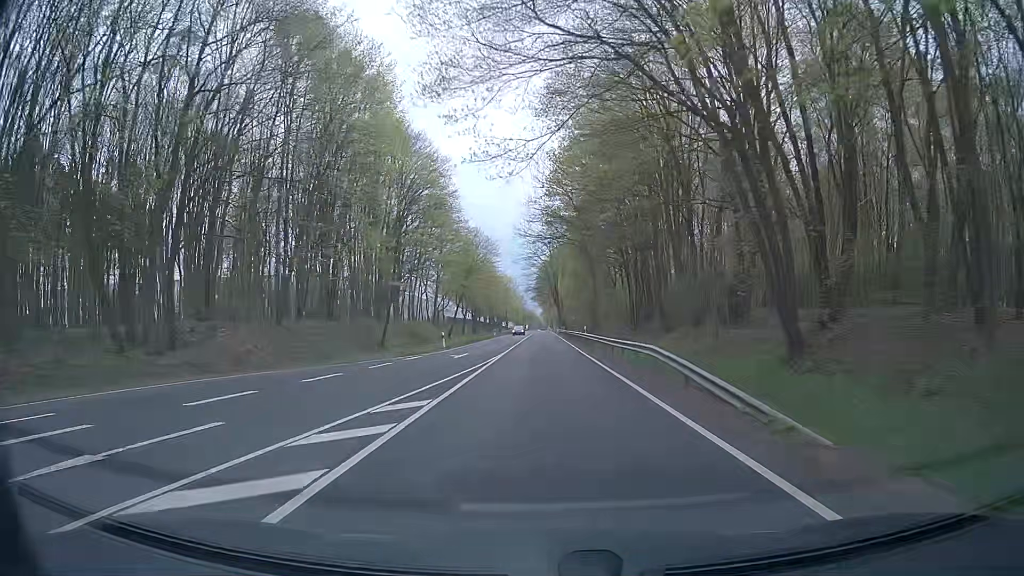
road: primary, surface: asphalt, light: Day
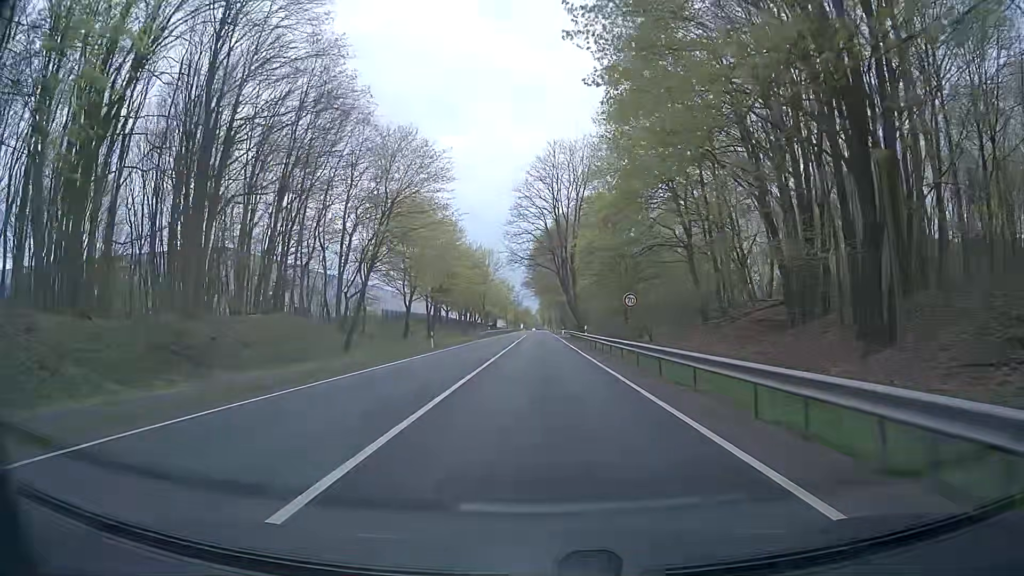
(-0.1, +53.7) m; 0°
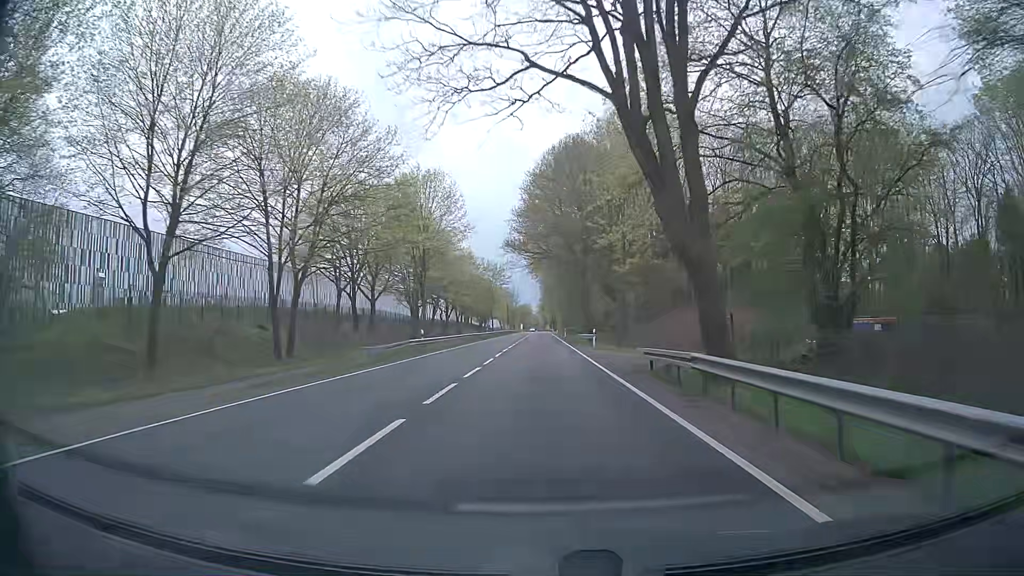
(+0.3, +53.7) m; 0°
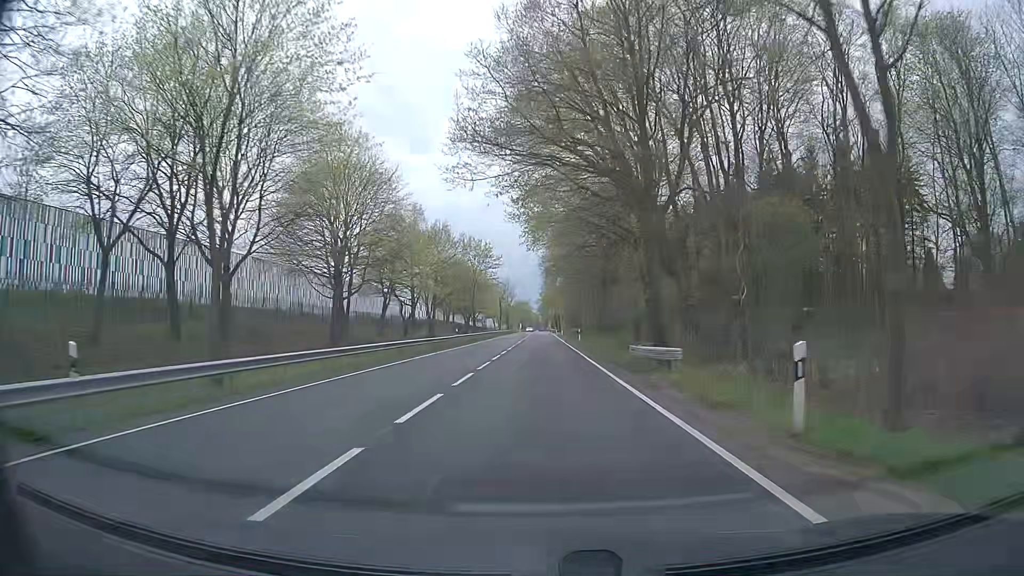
(+0.1, +32.2) m; 0°
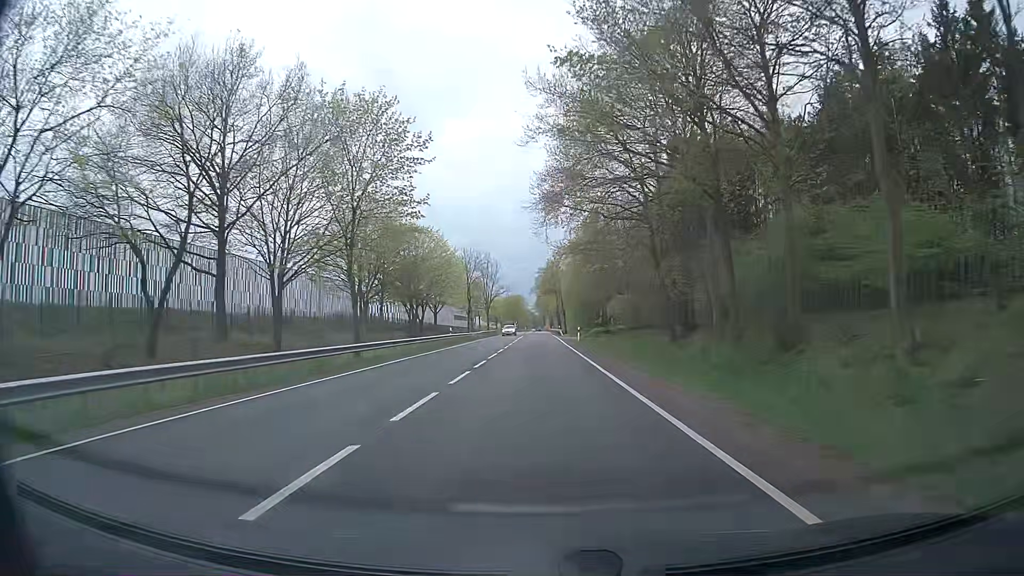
(-0.2, +53.9) m; 0°
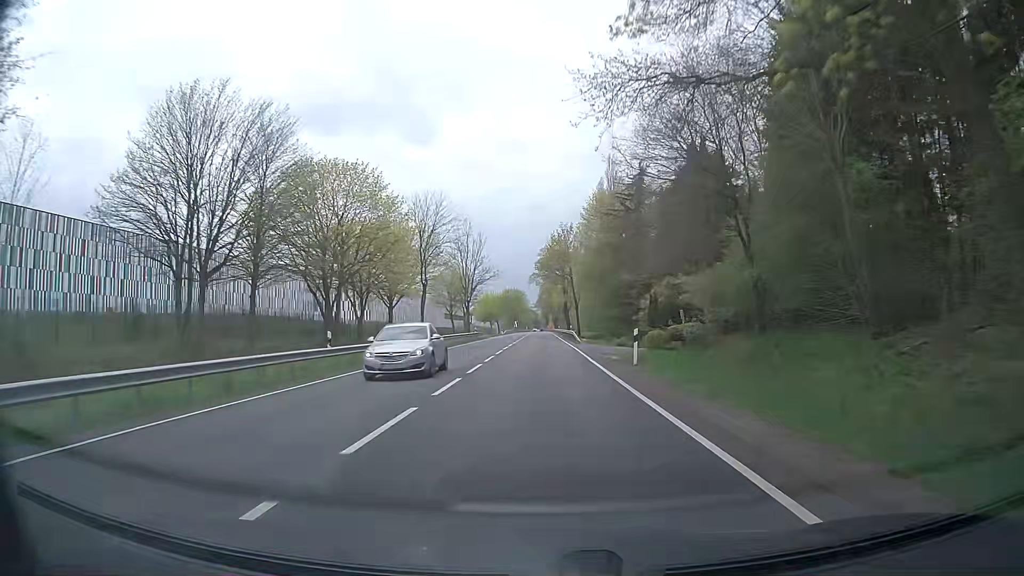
(-0.1, +32.4) m; 0°
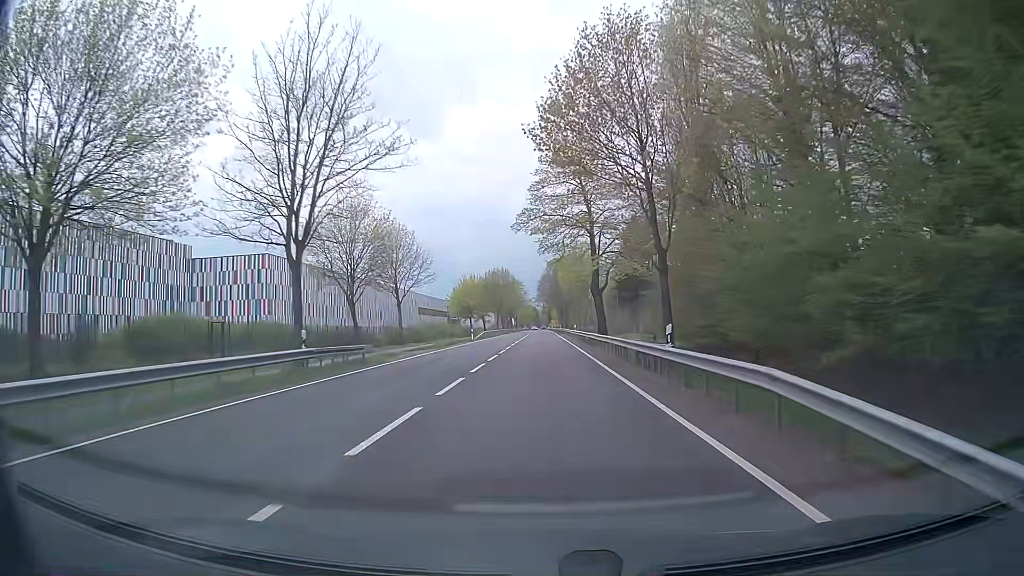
(0.0, +54.0) m; 0°
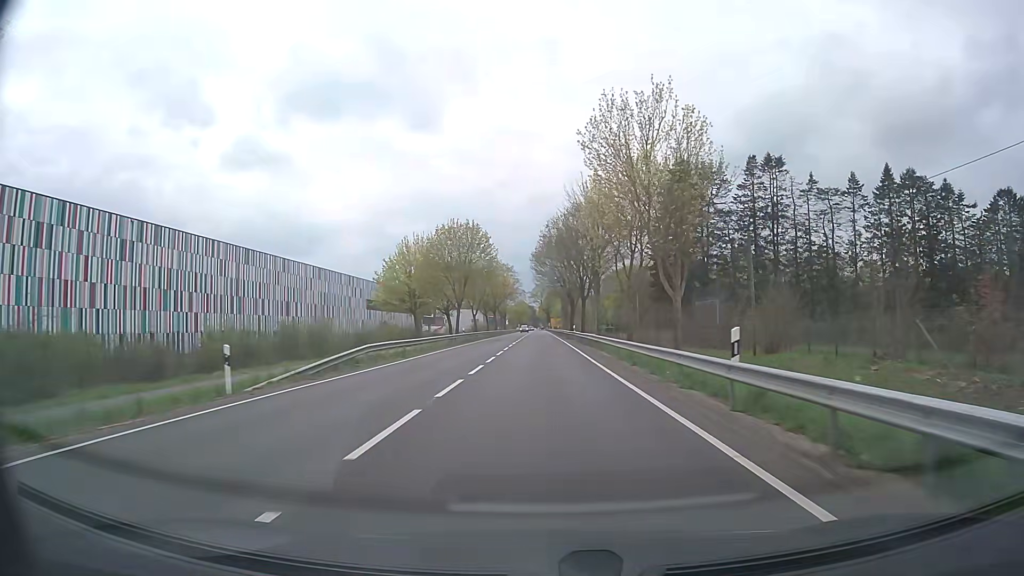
(+0.1, +54.0) m; +1°
(0, +10) (0, +20) (0, +30) (0, +40) (0, +50) (0, +60) (0, +70) (-1, +80) (-1, +90) (-1, +100) m
